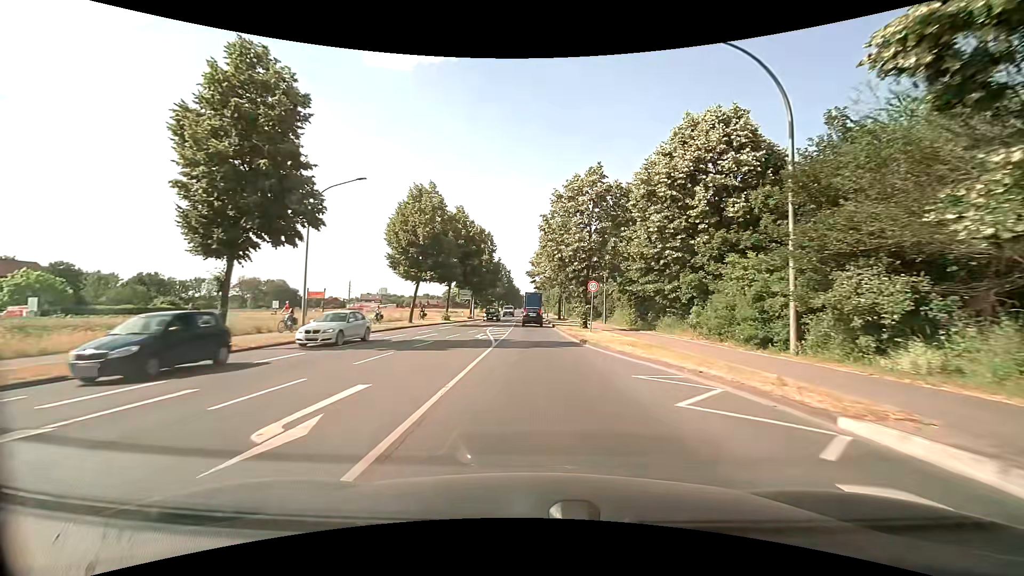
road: primary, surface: asphalt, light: Day
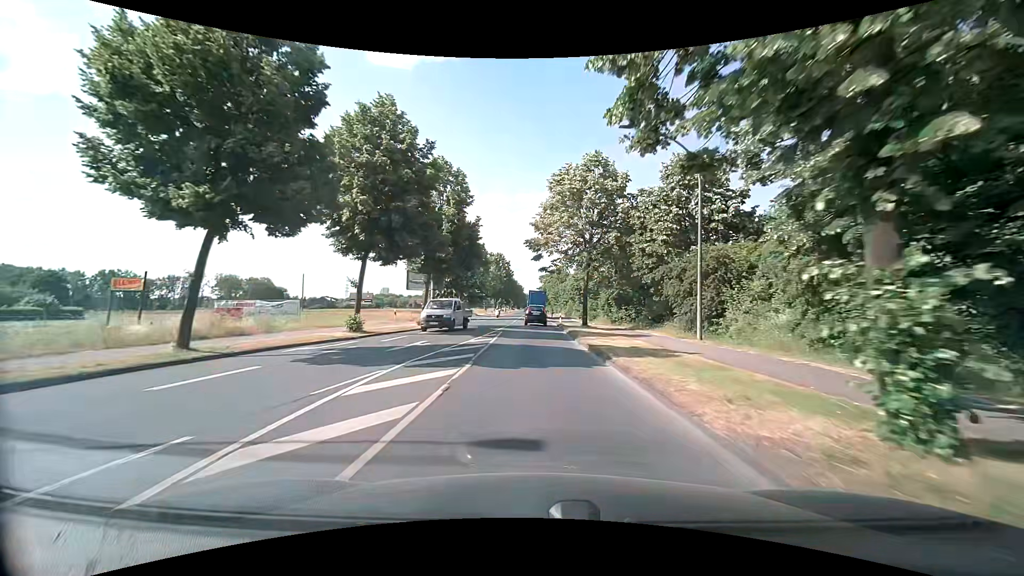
(+0.1, +28.9) m; 0°
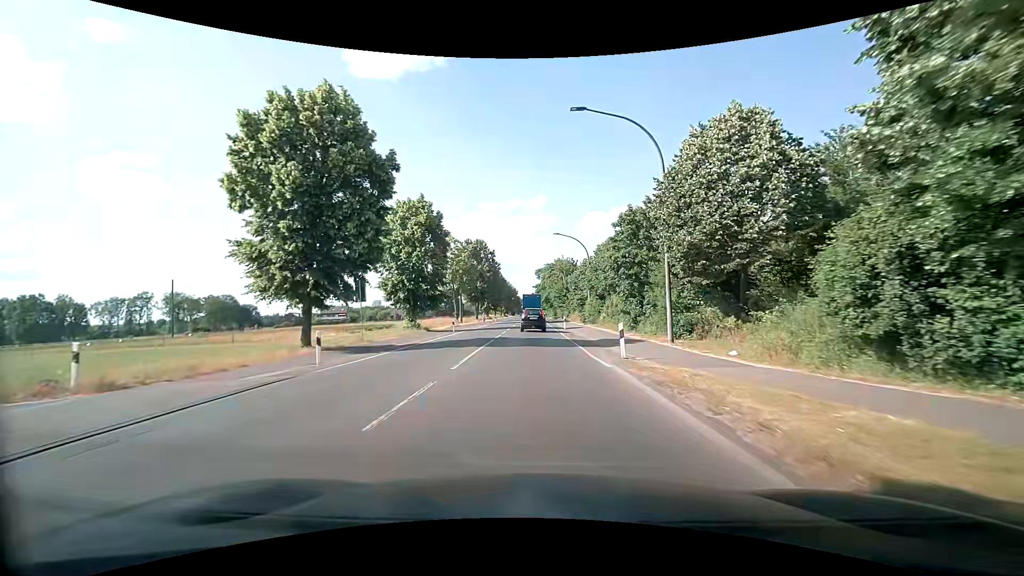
(+0.1, +36.0) m; +1°
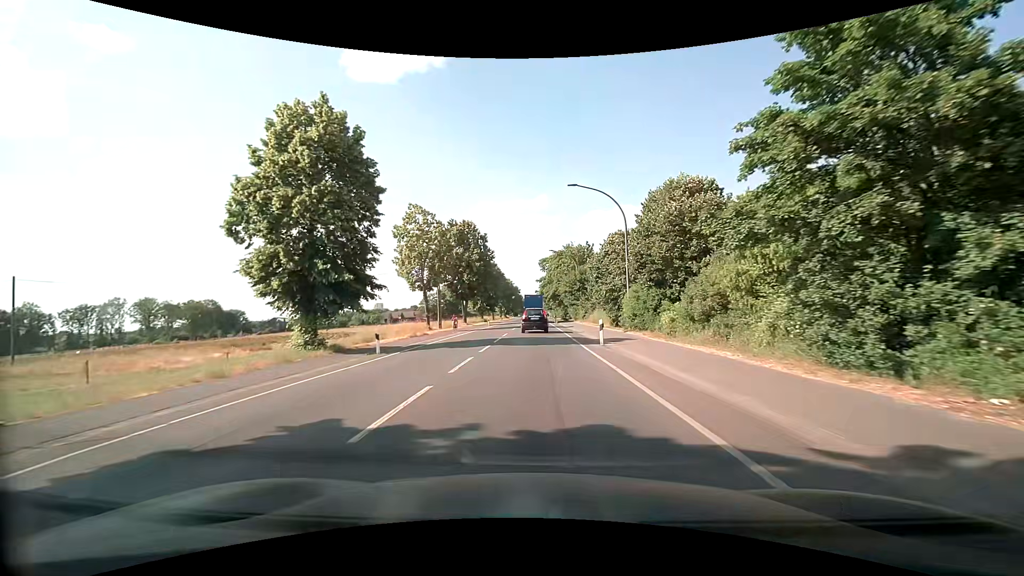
(0.0, +21.3) m; -1°
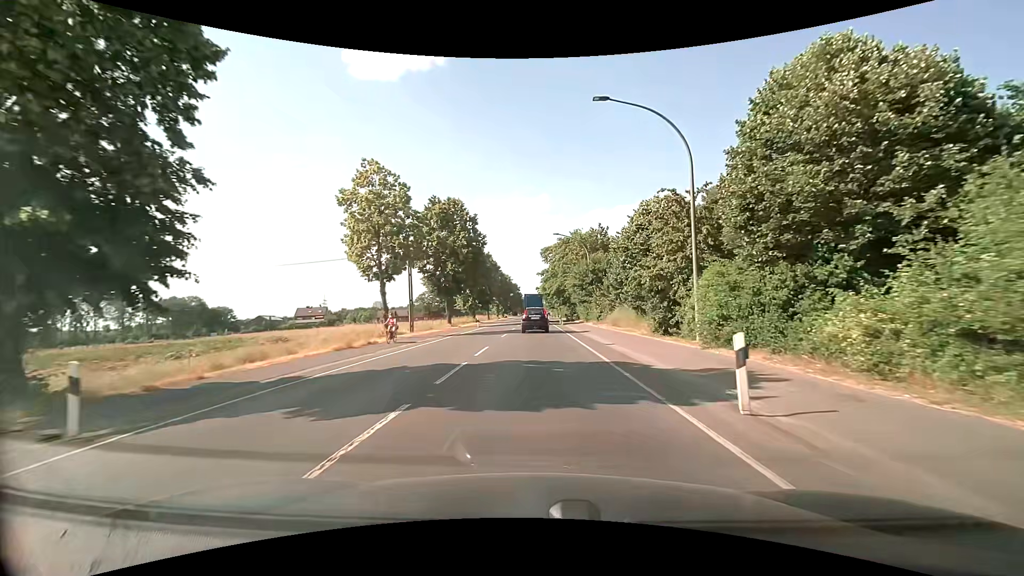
(0.0, +14.0) m; 0°
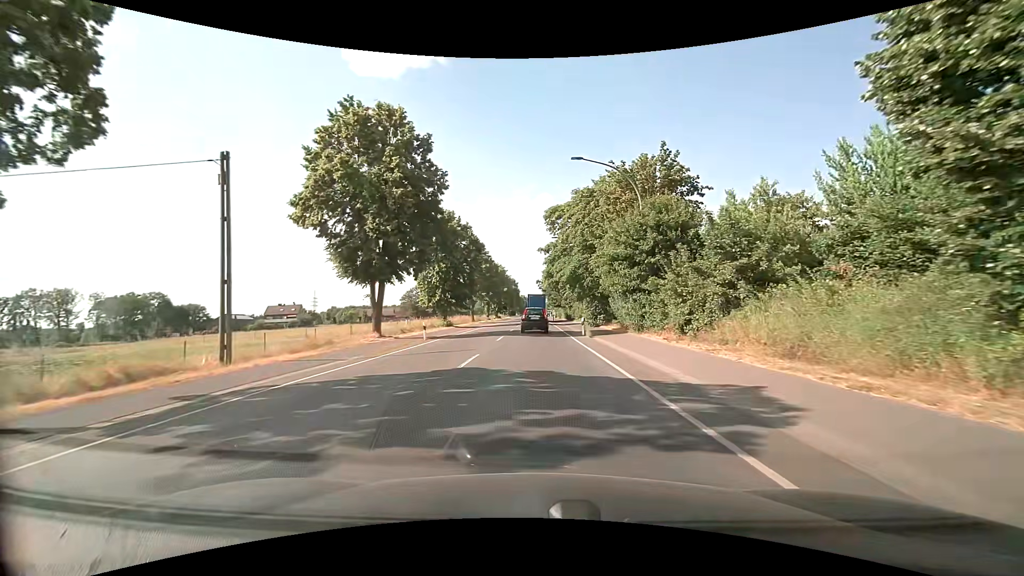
(+0.1, +27.5) m; 0°
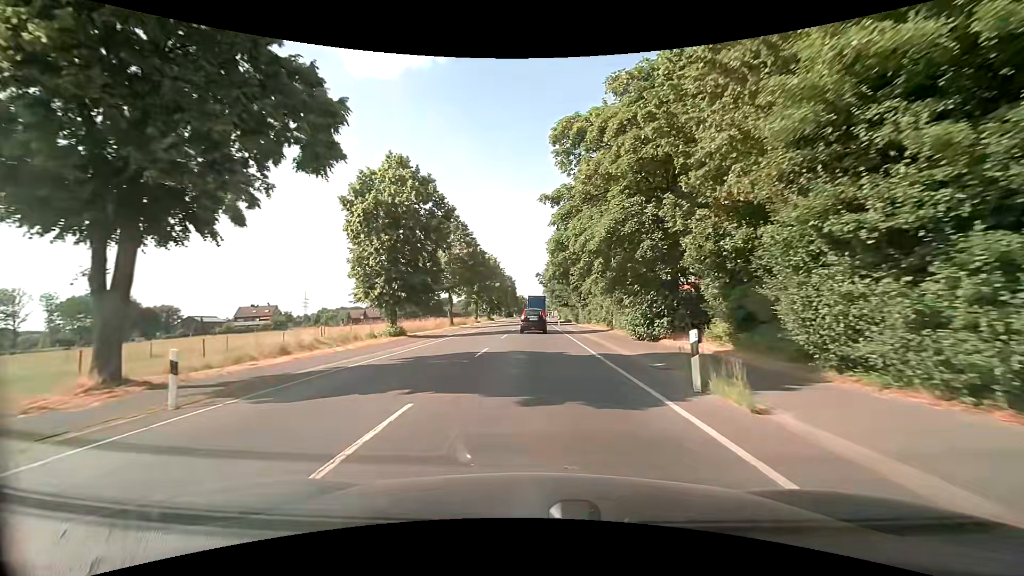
(0.0, +20.8) m; 0°
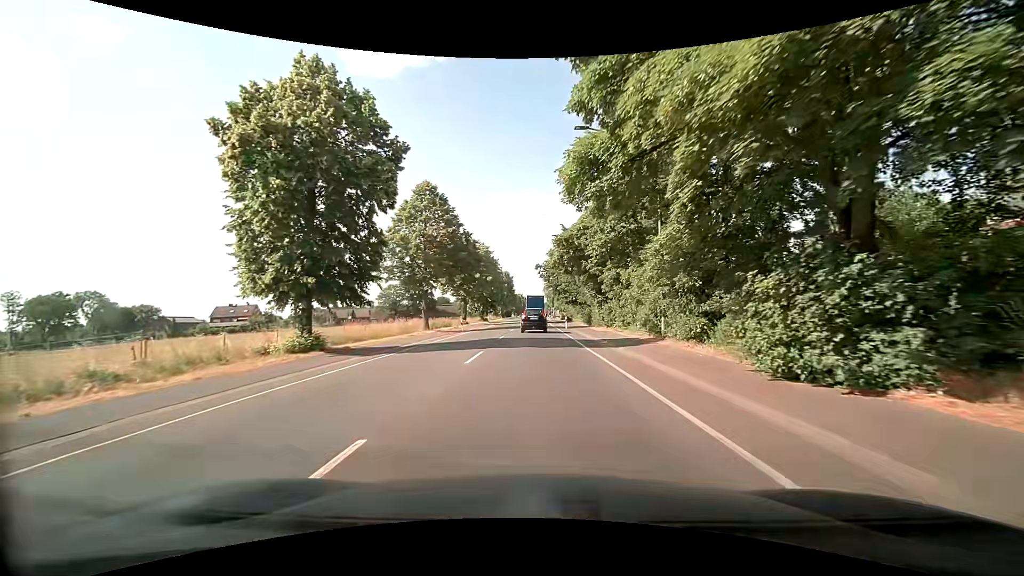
(0.0, +14.2) m; +1°
(0, +10) (0, +20) (0, +30) (0, +40) (0, +50) (0, +60) (0, +70) (0, +80) (0, +90) (-1, +100) m
